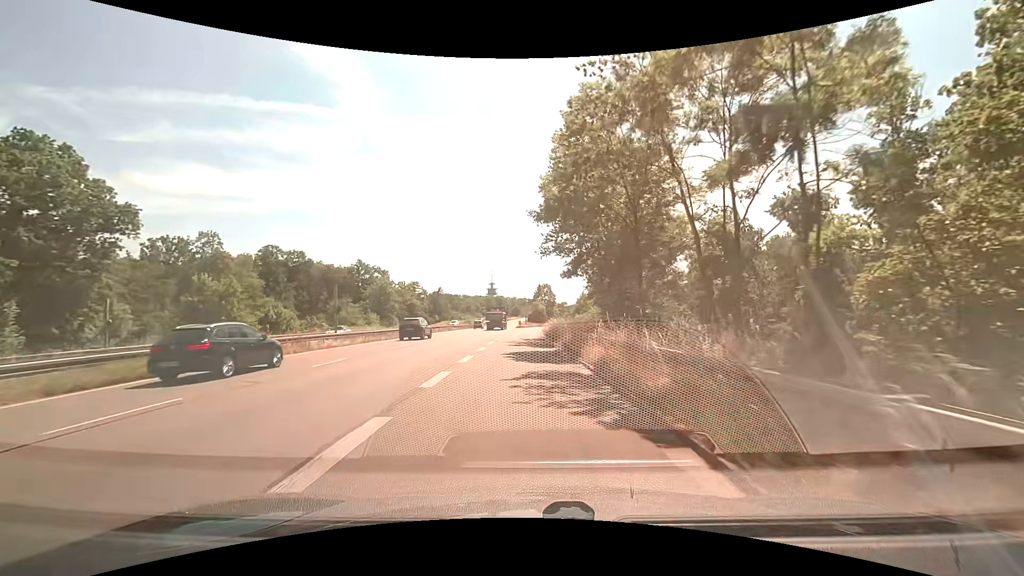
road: trunk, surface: asphalt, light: Day
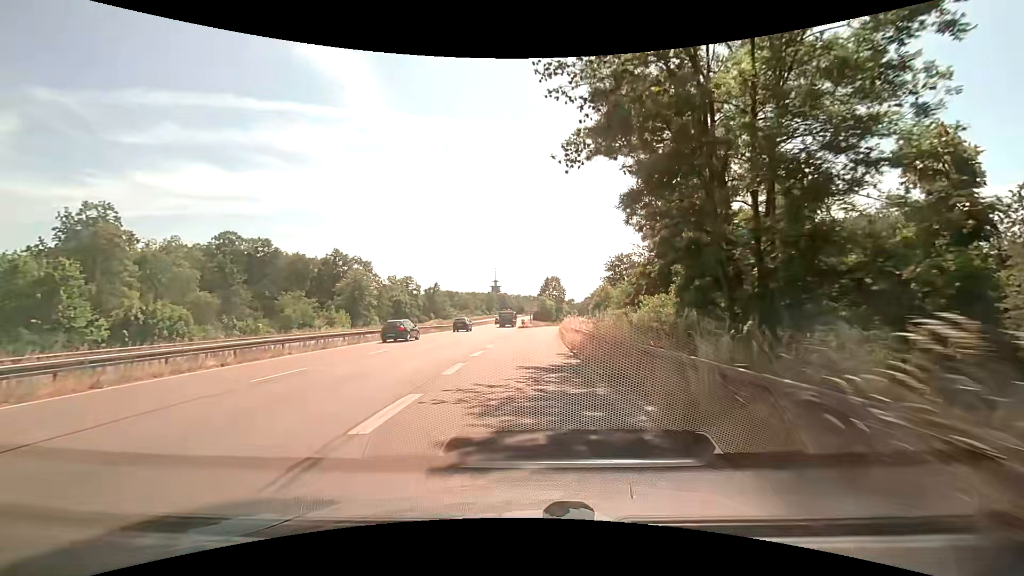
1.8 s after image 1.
(-0.2, +21.5) m; -1°
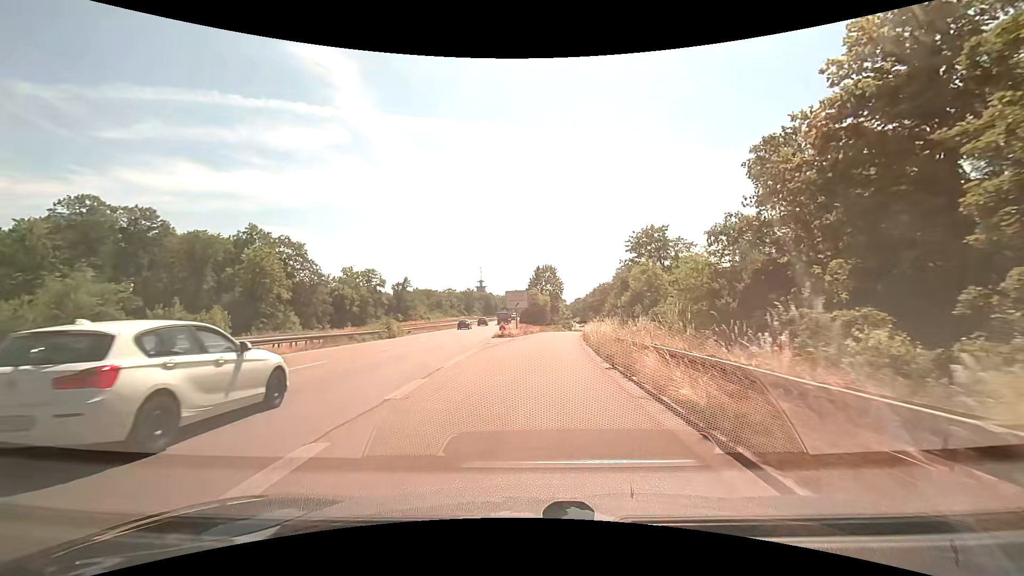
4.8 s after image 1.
(+0.3, +33.0) m; +2°
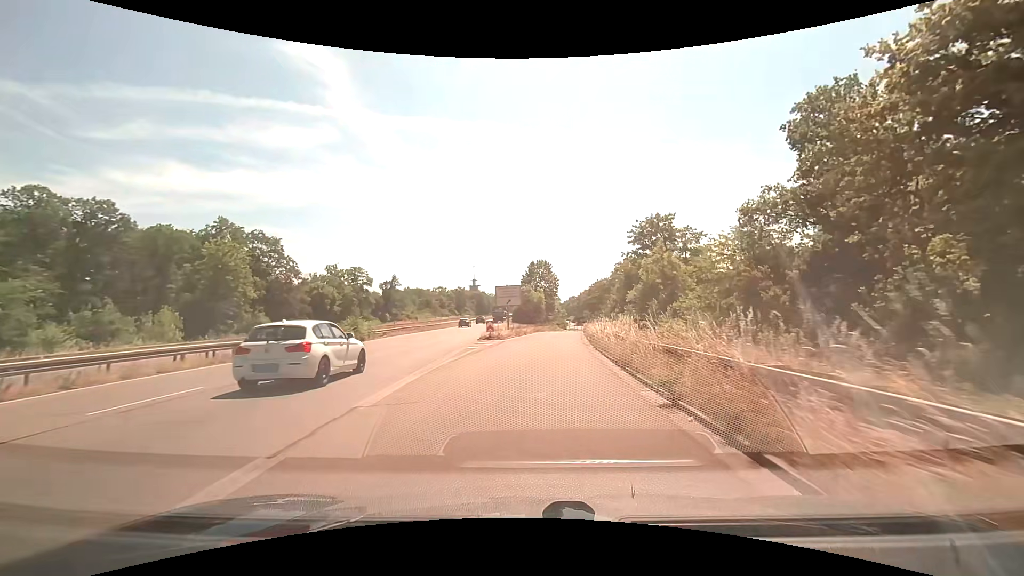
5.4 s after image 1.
(0.0, +6.6) m; 0°
(0, +10) (+1, +20) (+1, +30) (+2, +40) (+4, +50) (+5, +60) (+6, +70) (+7, +80) (+8, +90) (+9, +99) m
